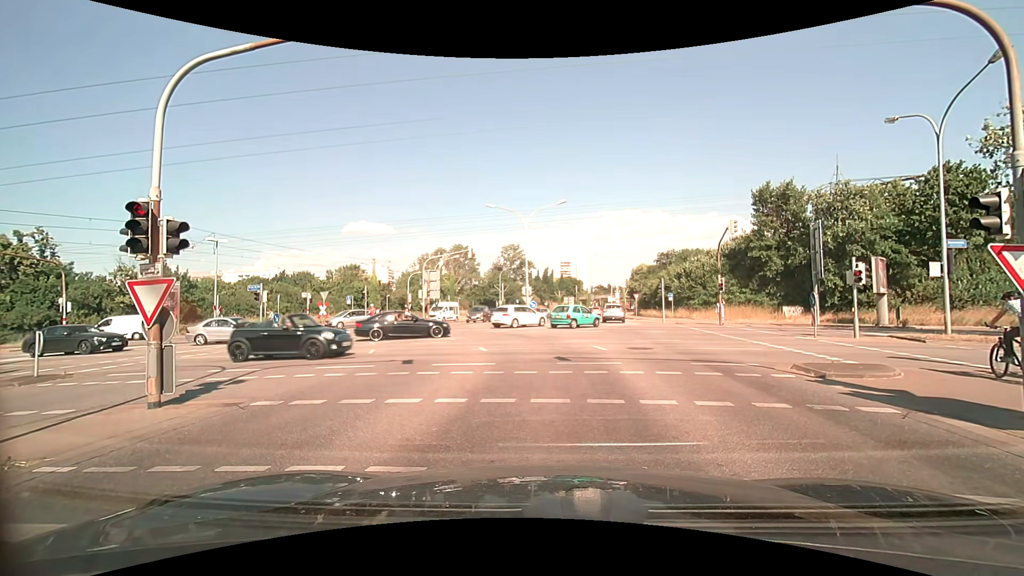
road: secondary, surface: asphalt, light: Day
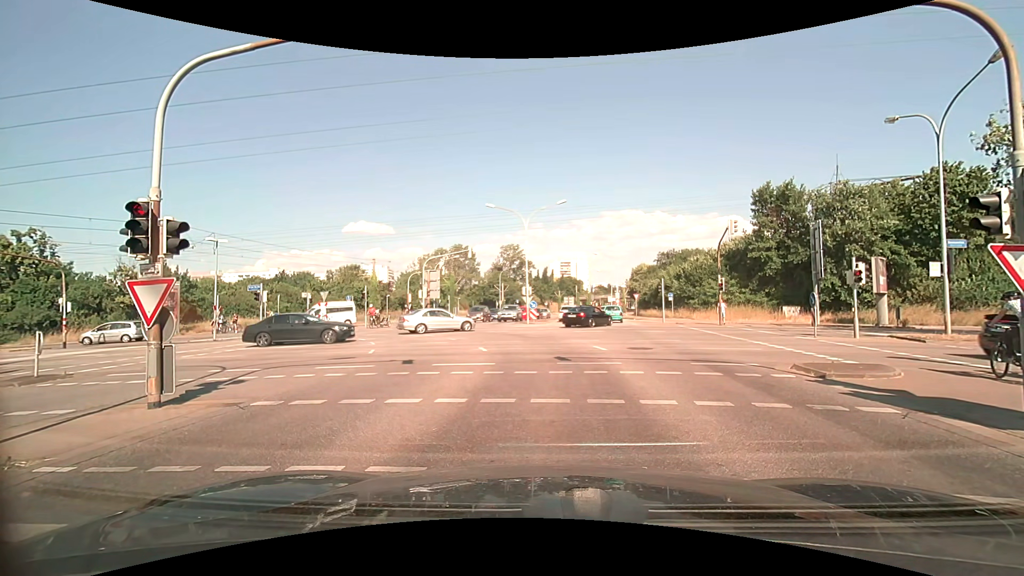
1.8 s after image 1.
(0.0, 0.0) m; 0°
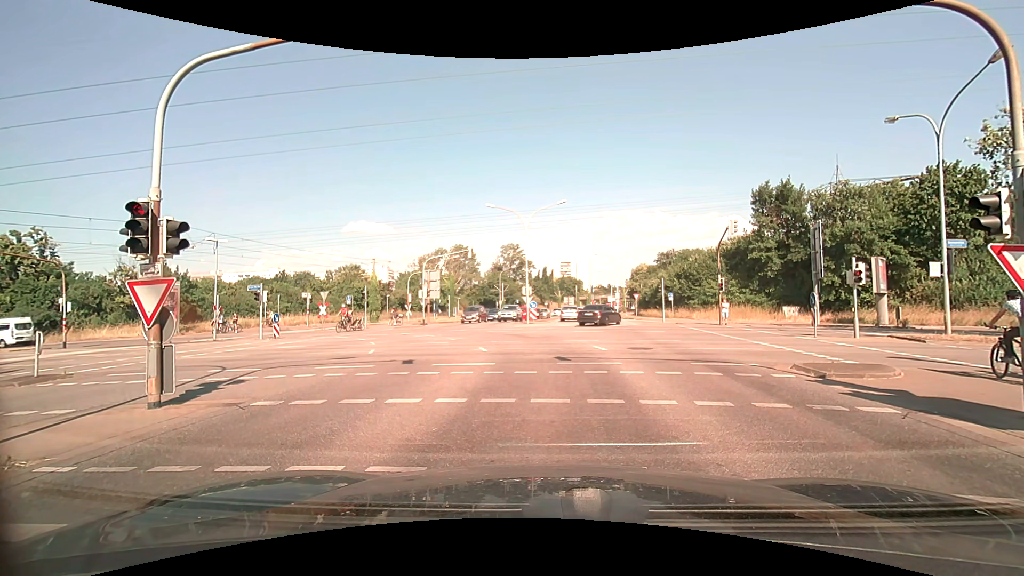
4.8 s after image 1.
(0.0, 0.0) m; 0°
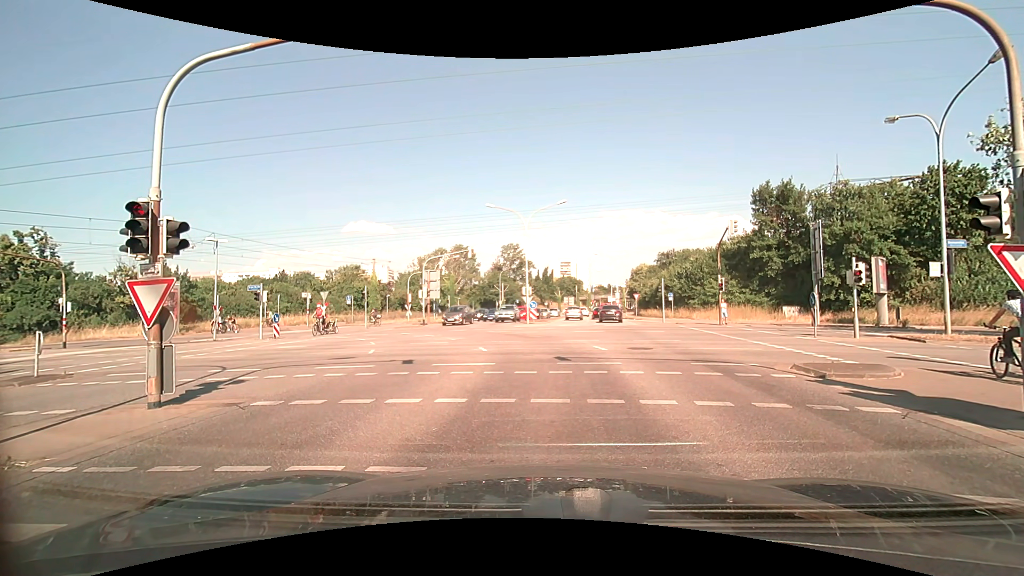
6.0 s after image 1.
(0.0, 0.0) m; 0°
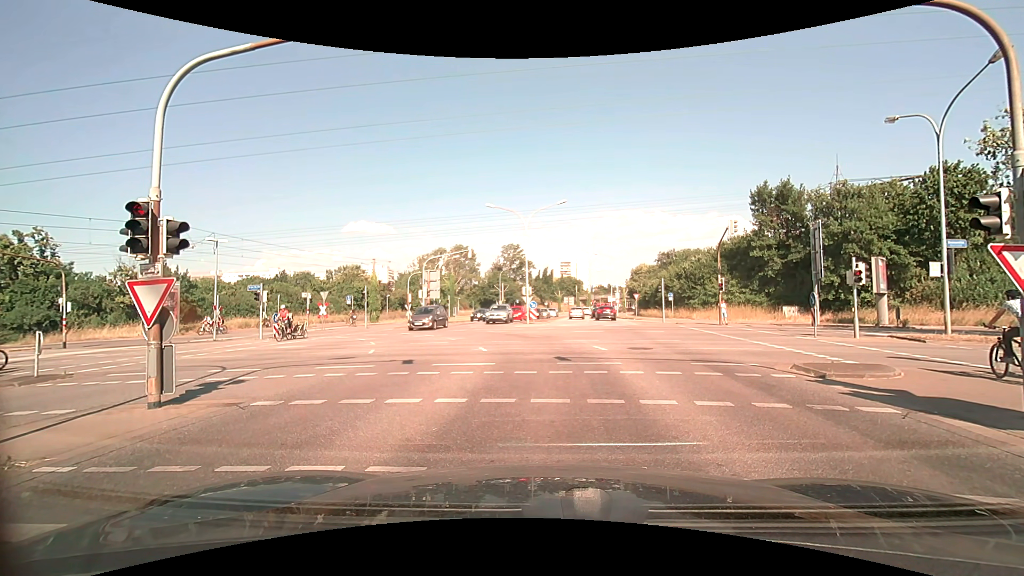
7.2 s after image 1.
(0.0, 0.0) m; 0°
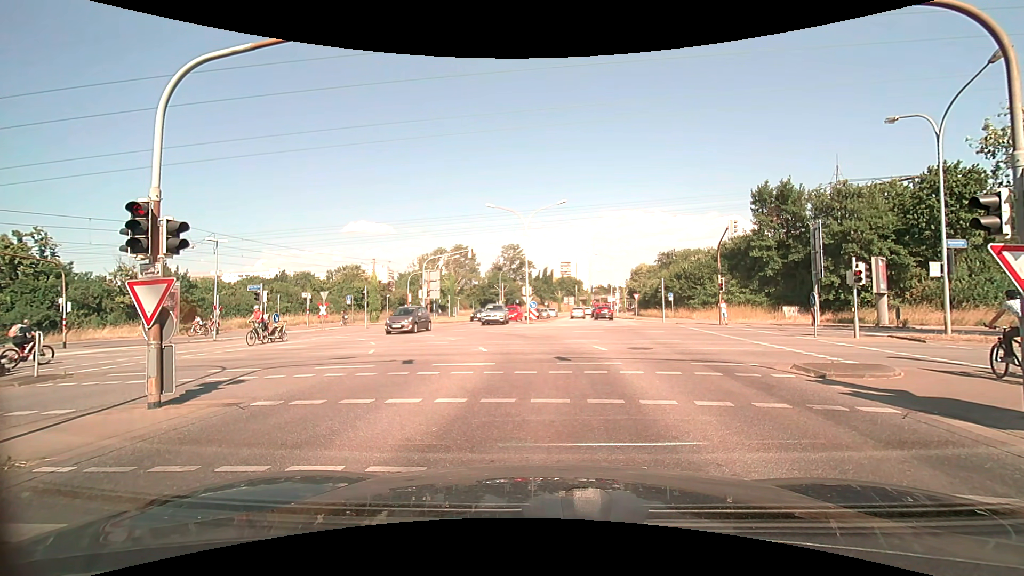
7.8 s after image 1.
(0.0, 0.0) m; 0°
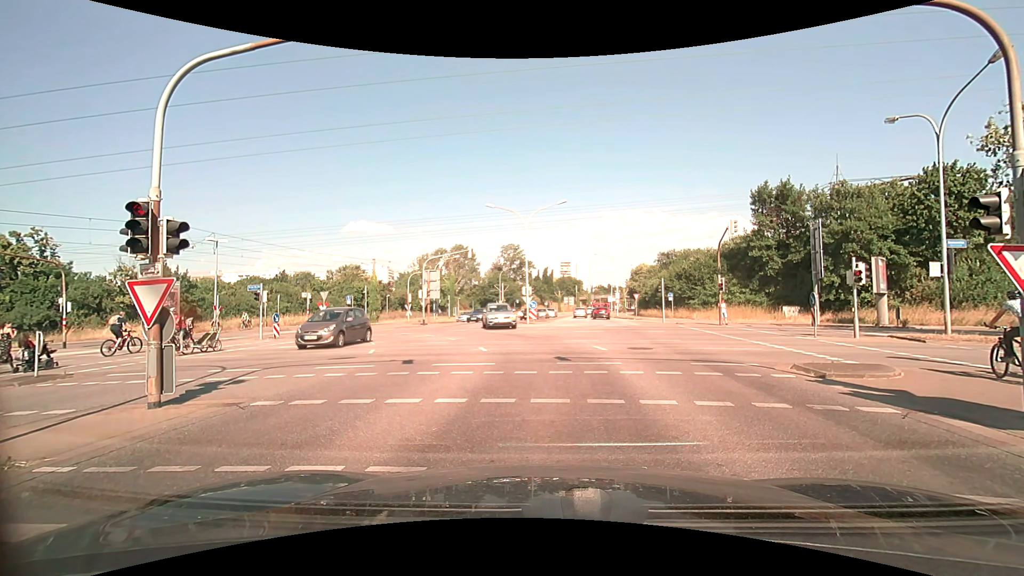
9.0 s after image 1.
(0.0, 0.0) m; 0°
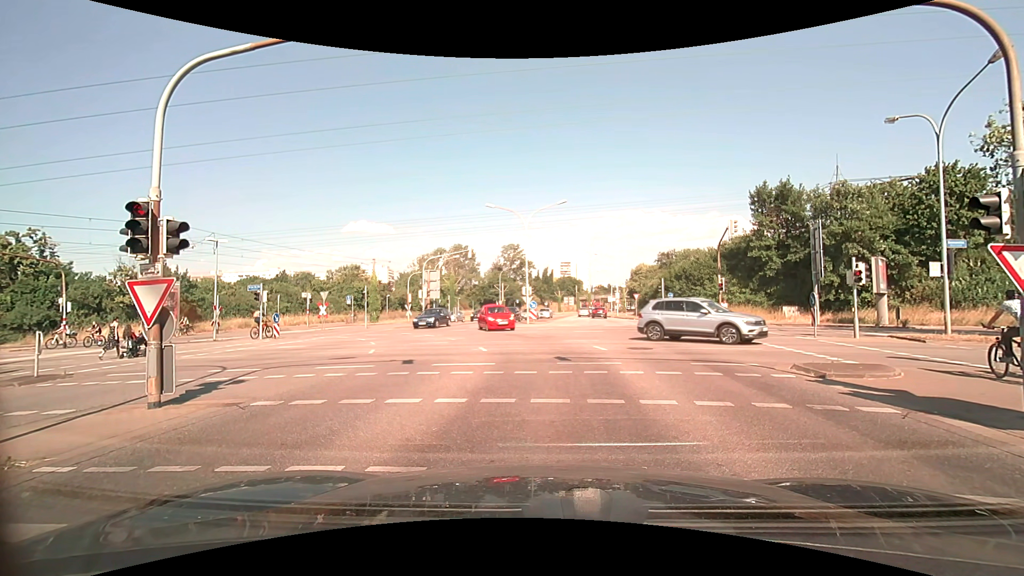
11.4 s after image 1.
(0.0, 0.0) m; 0°
(0, +10) (0, +20) (-3, +29) (-10, +36) (-20, +39) (-30, +41) (-40, +42) (-50, +44) (-59, +45) (-69, +47) m
